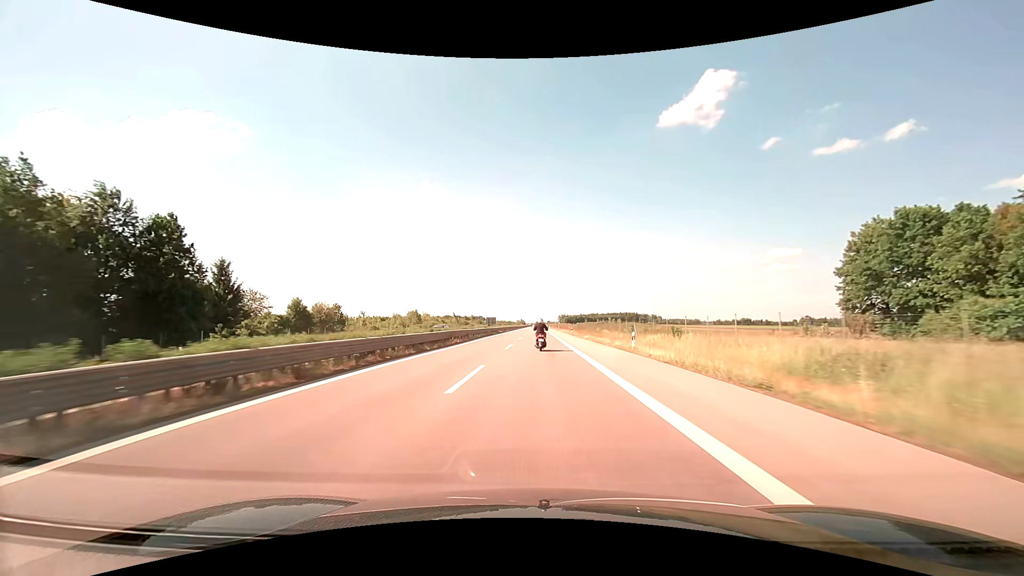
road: trunk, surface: asphalt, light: Day
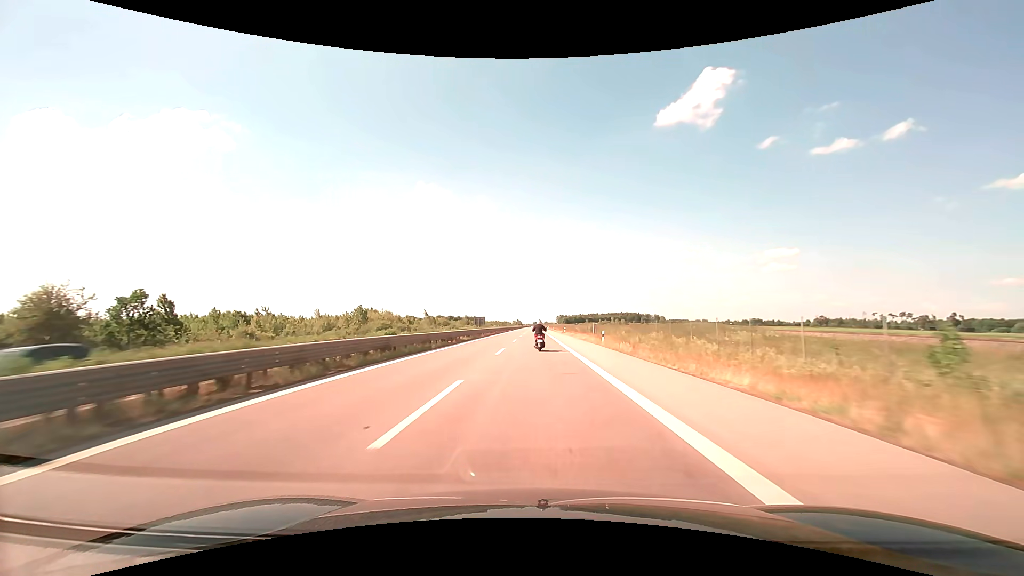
(0.0, +39.2) m; 0°
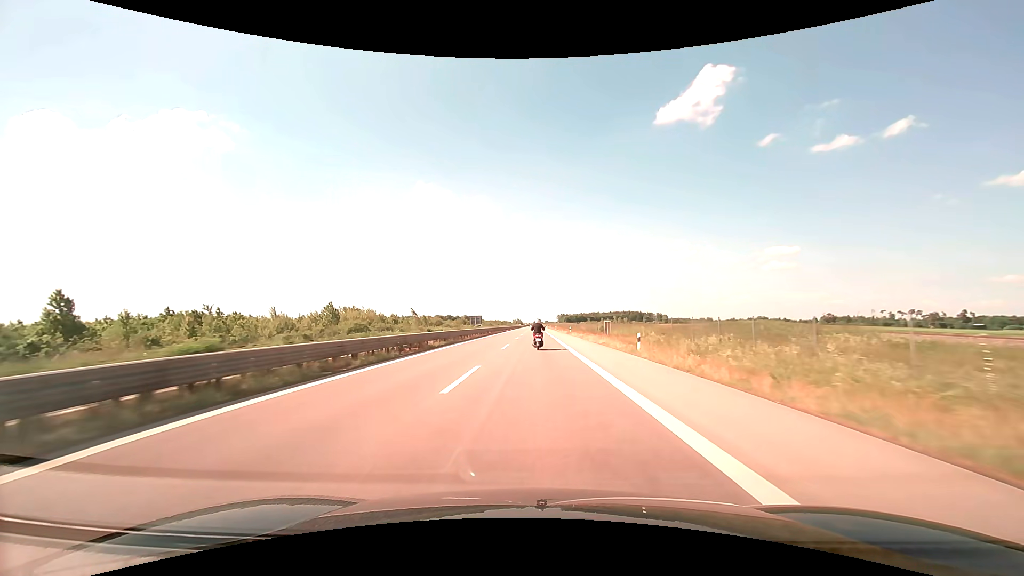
(0.0, +13.1) m; 0°
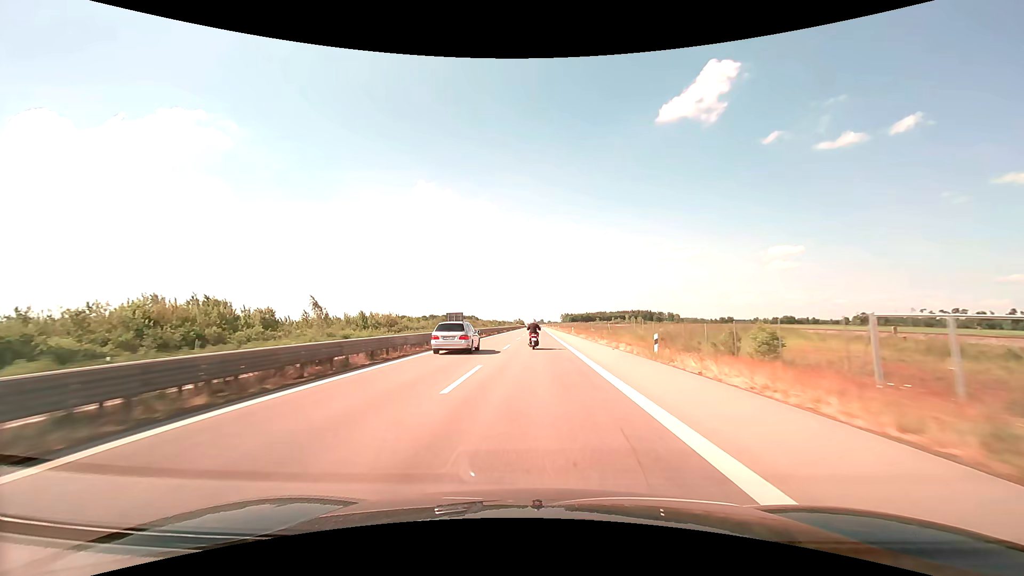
(-0.2, +52.4) m; 0°
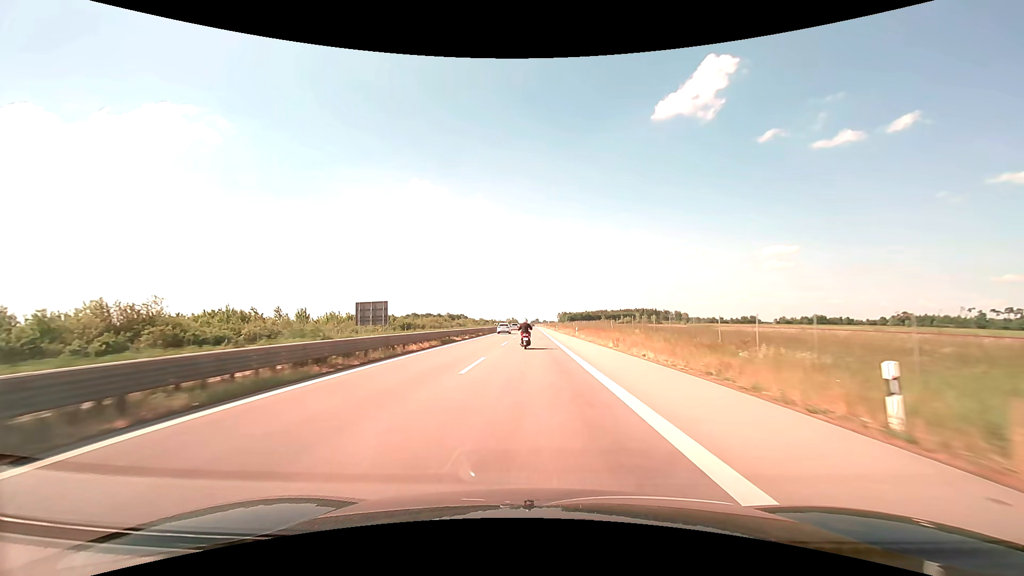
(+0.2, +65.9) m; +1°
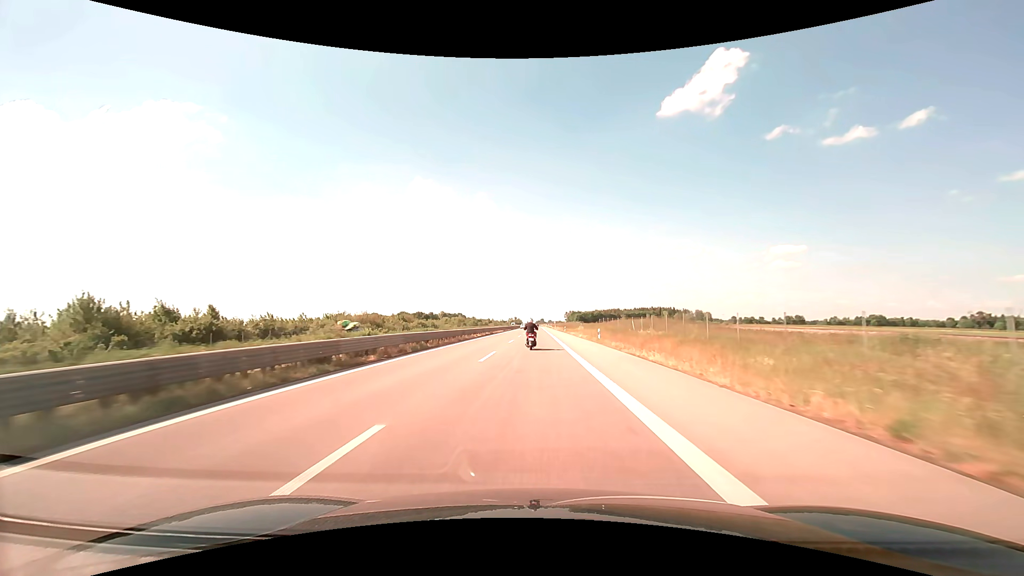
(-0.3, +65.8) m; -1°
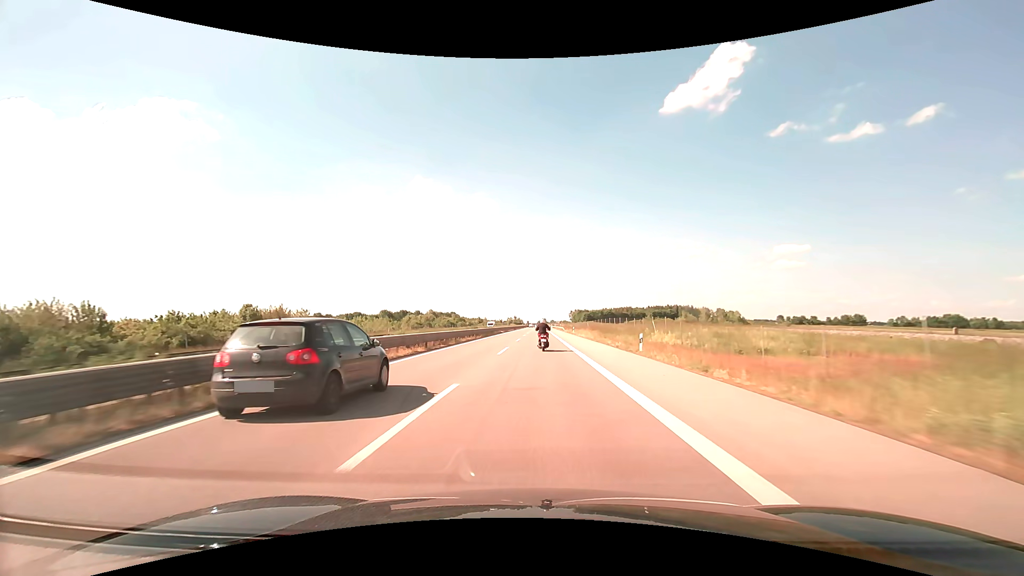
(-0.1, +65.3) m; 0°
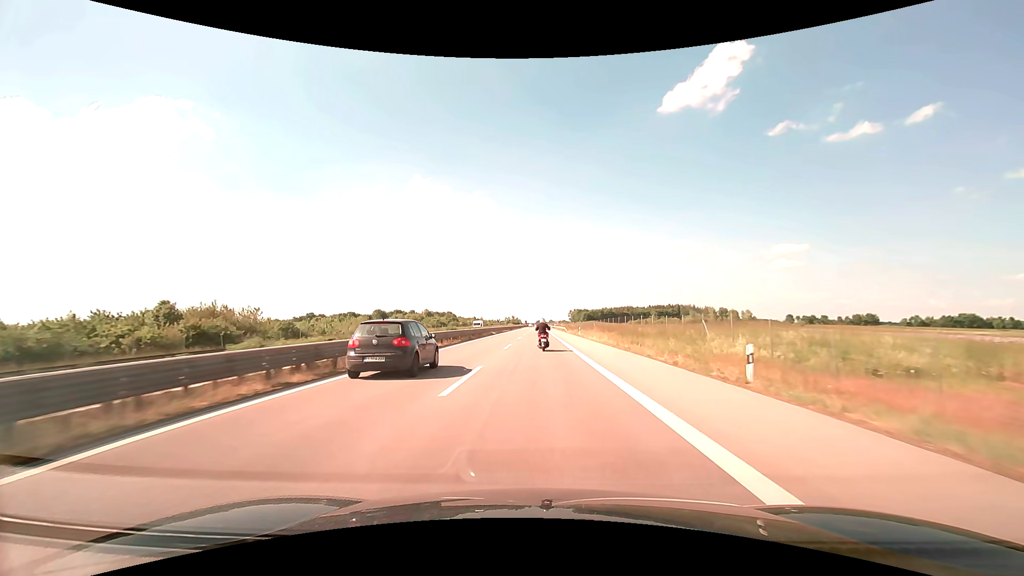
(0.0, +13.0) m; 0°
(0, +10) (0, +20) (0, +30) (0, +40) (0, +50) (0, +60) (0, +70) (0, +80) (0, +90) (0, +100) m
